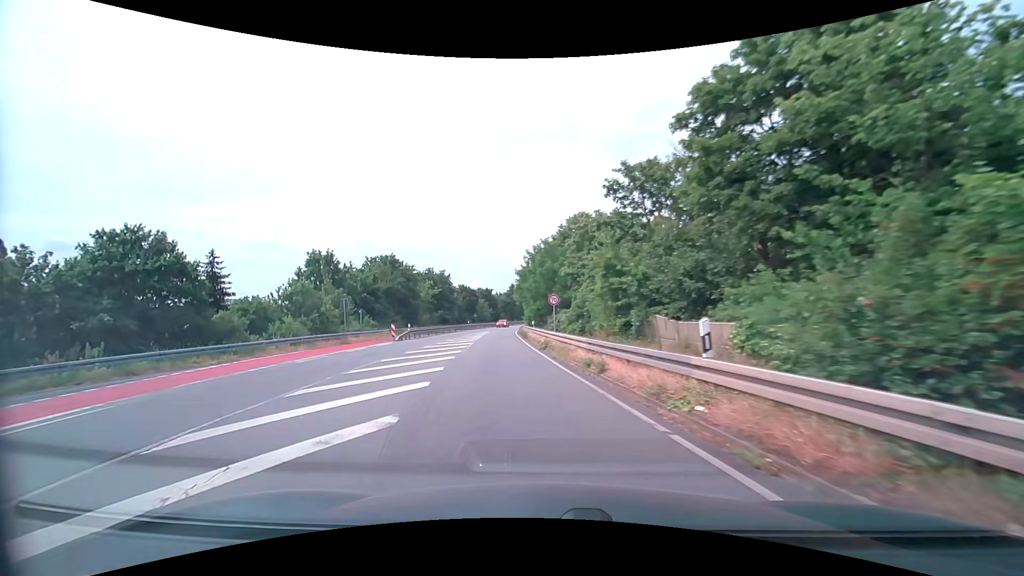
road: tertiary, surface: asphalt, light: Day
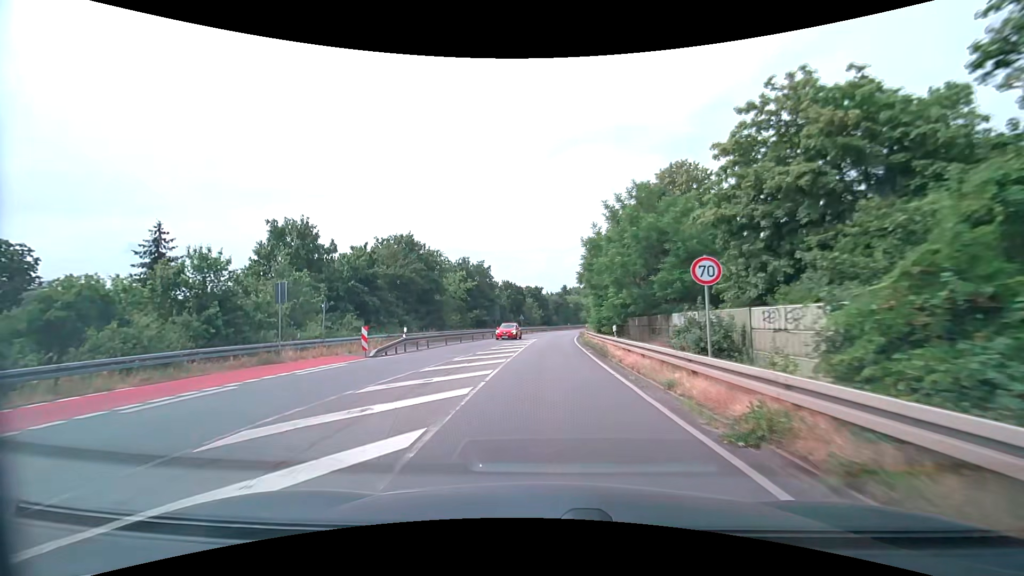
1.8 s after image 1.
(-1.9, +17.3) m; -7°
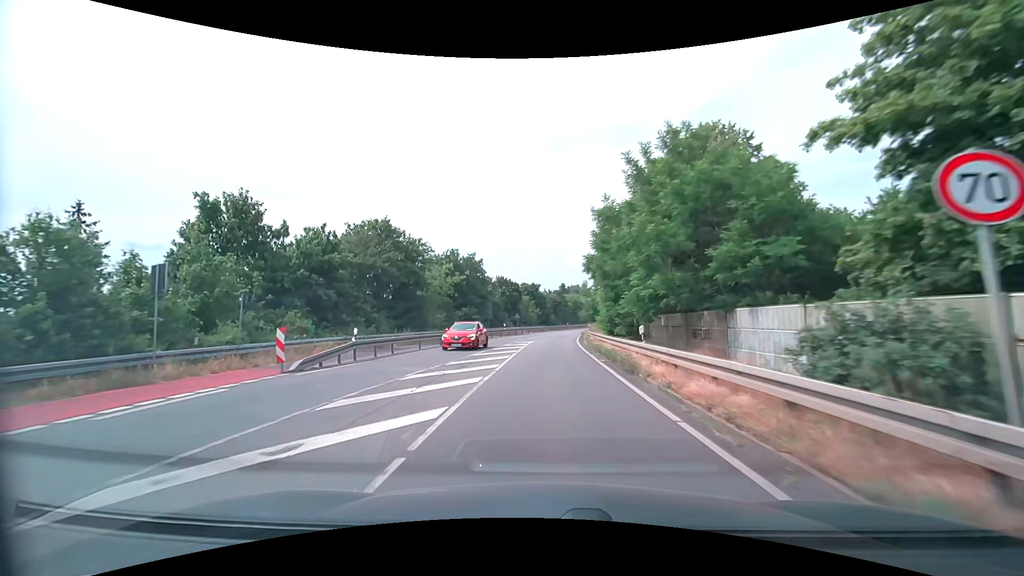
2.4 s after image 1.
(-0.1, +6.7) m; 0°
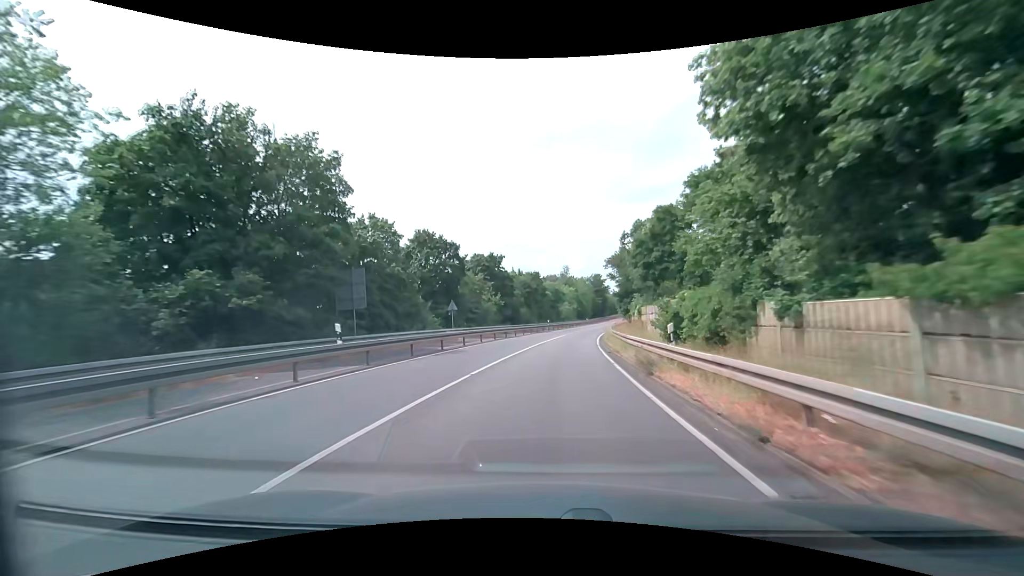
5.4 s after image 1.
(+0.7, +39.5) m; +3°
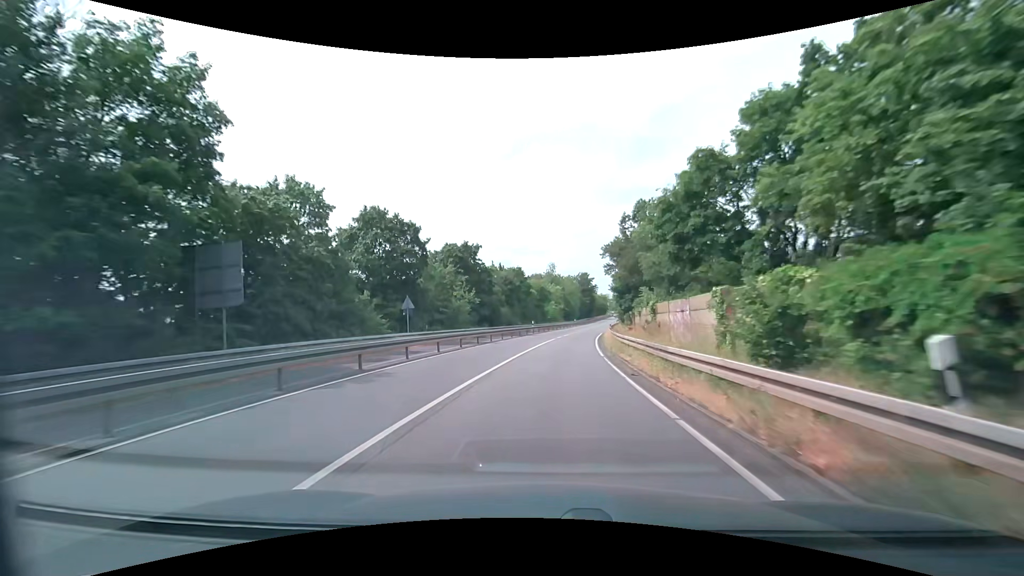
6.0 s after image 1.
(+0.1, +8.9) m; +2°
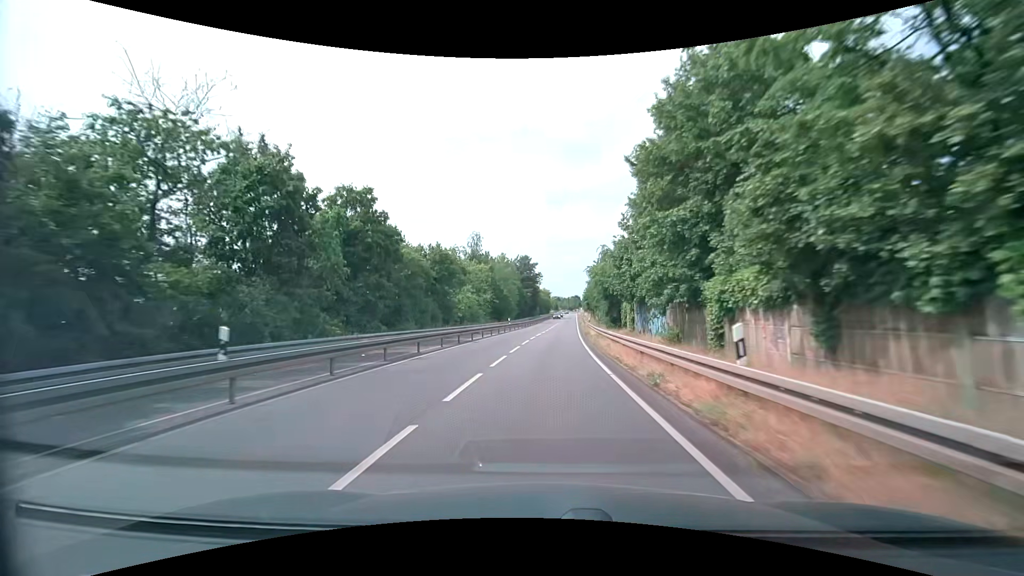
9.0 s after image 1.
(+3.2, +45.1) m; +7°
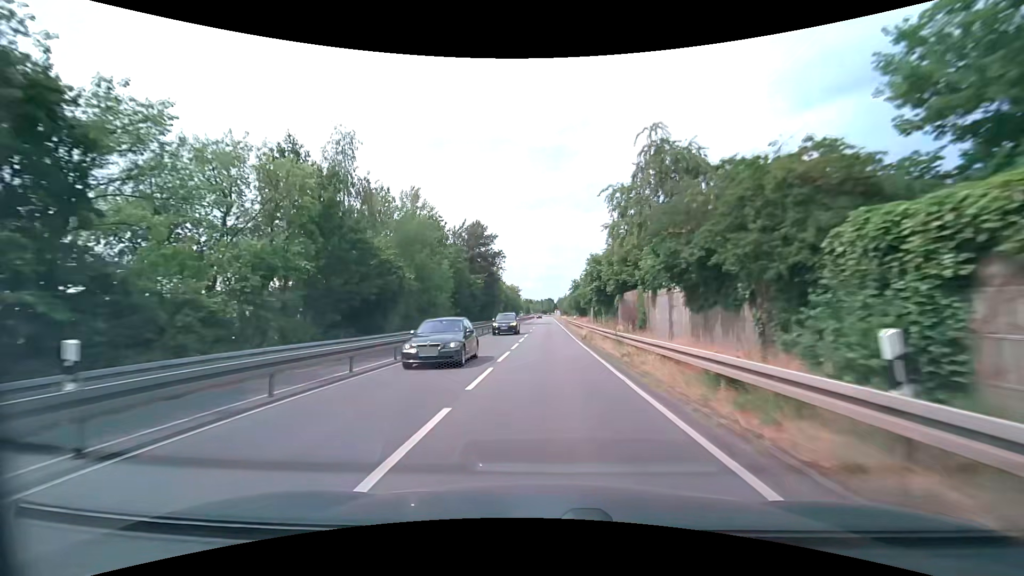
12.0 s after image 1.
(+1.5, +46.8) m; +3°
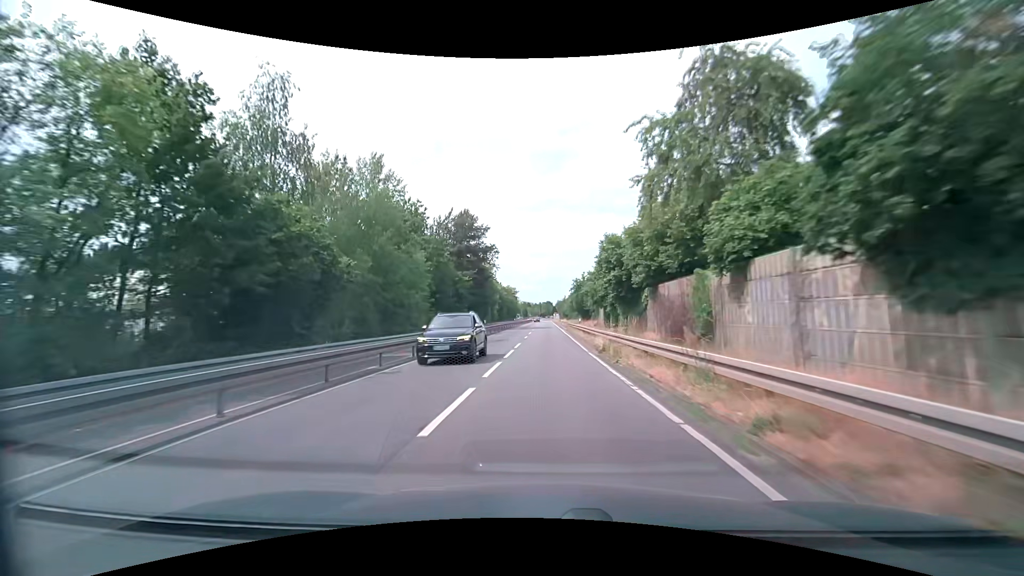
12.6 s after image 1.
(0.0, +9.6) m; 0°
(0, +10) (0, +20) (0, +30) (0, +40) (0, +50) (0, +60) (0, +70) (0, +80) (0, +90) (0, +100) m
